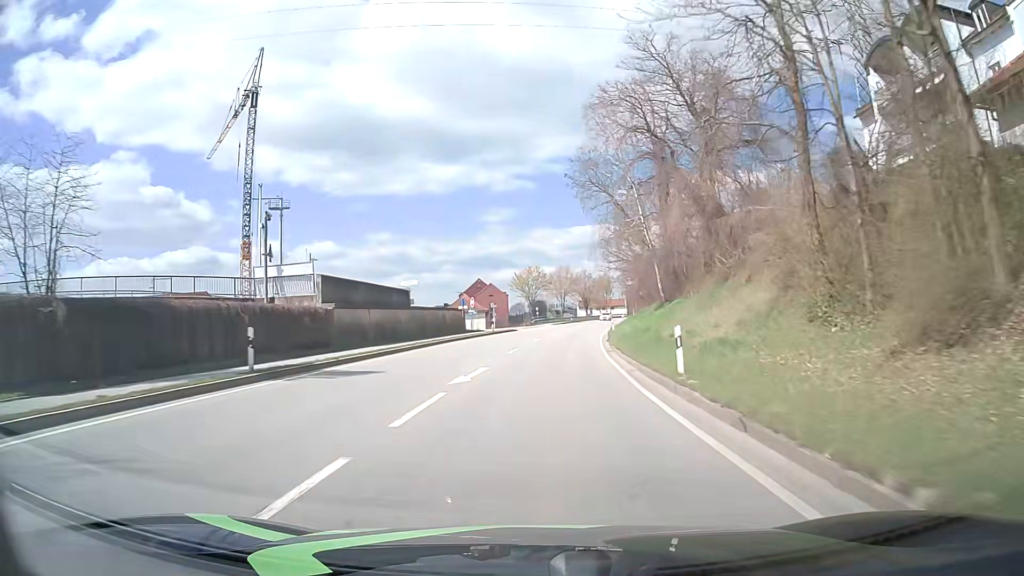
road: primary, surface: asphalt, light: Day
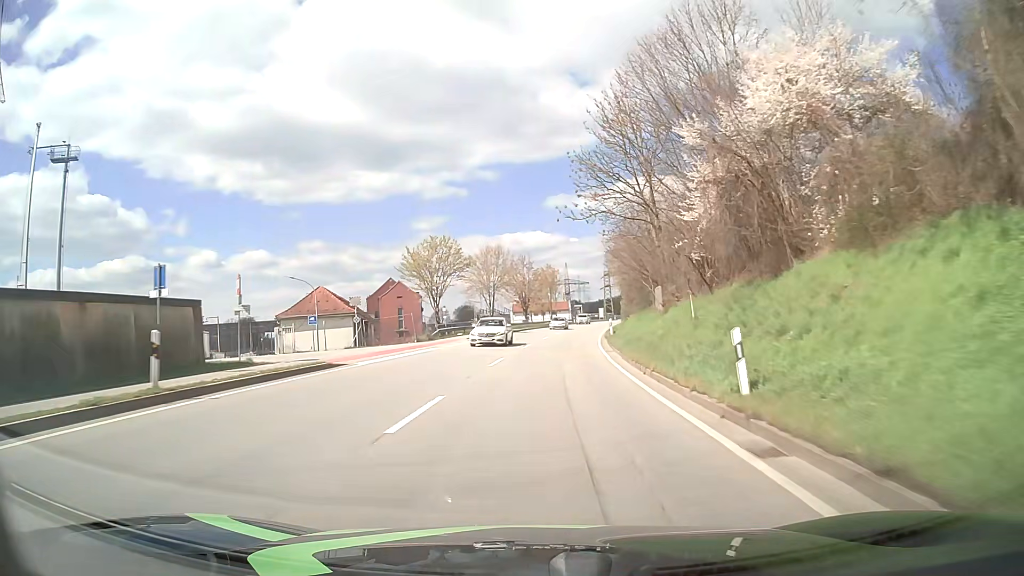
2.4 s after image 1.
(+2.1, +42.8) m; +5°
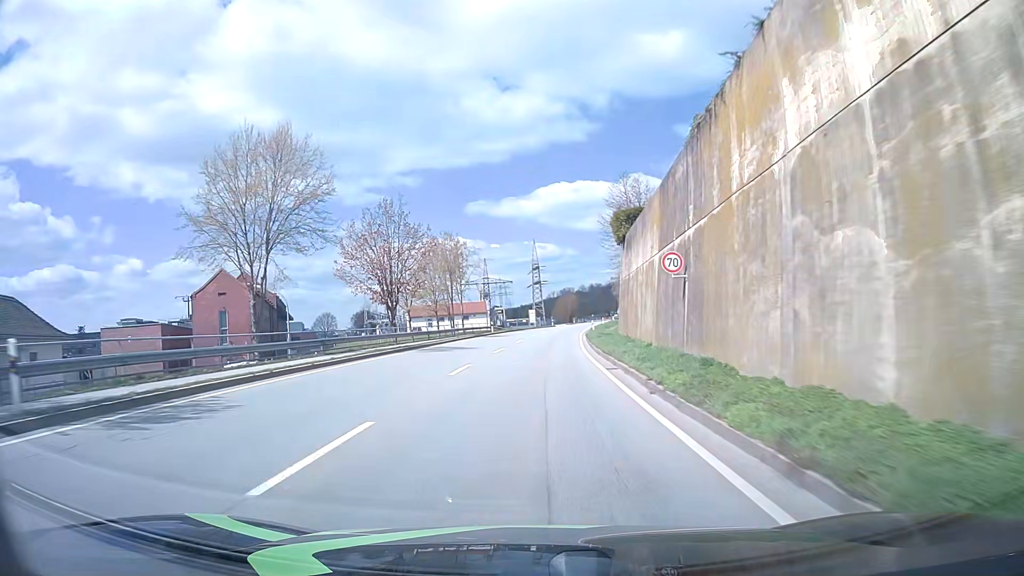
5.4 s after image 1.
(+3.8, +53.1) m; +7°
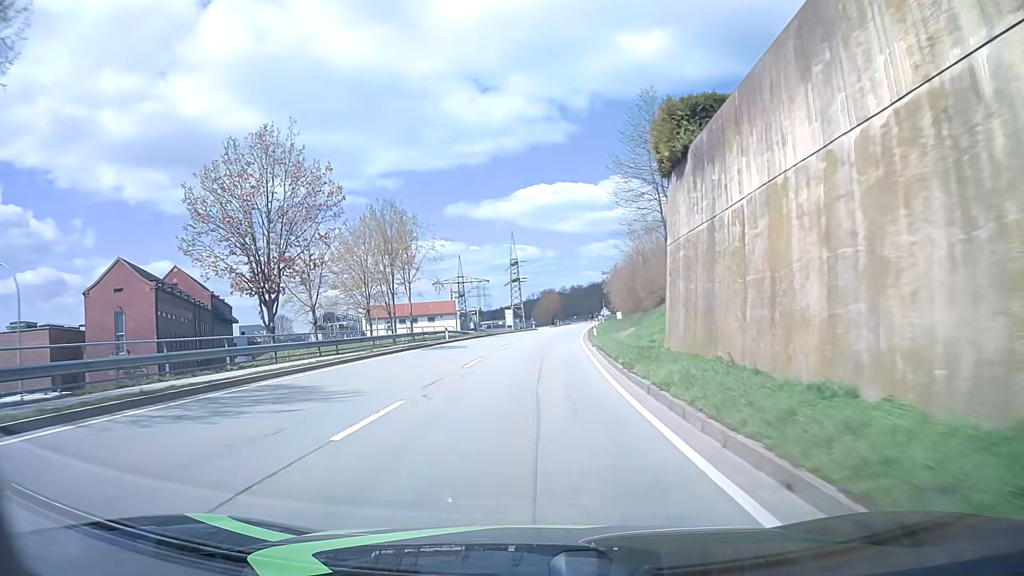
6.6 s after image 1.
(+0.4, +21.3) m; +3°
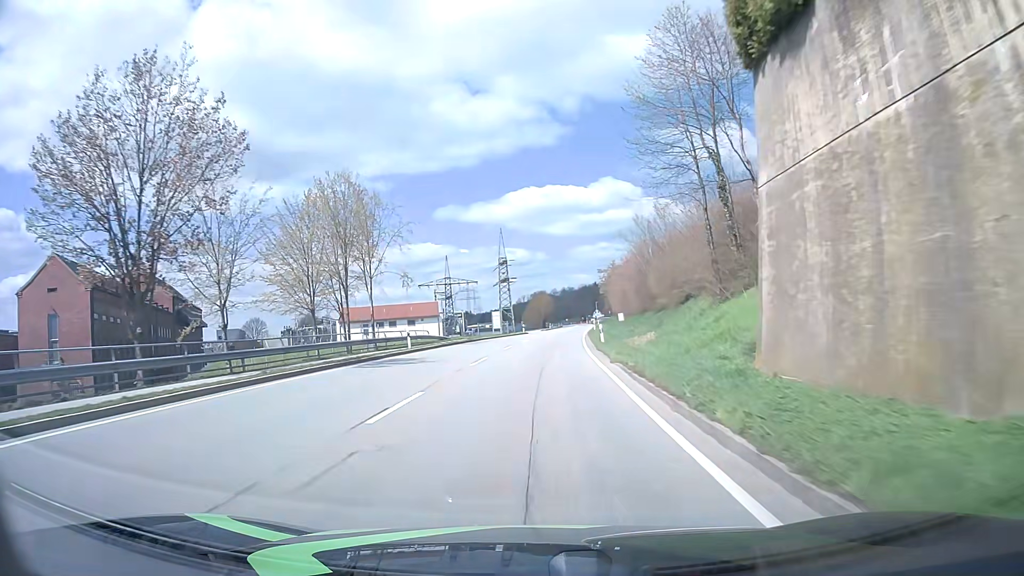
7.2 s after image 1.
(0.0, +10.7) m; 0°
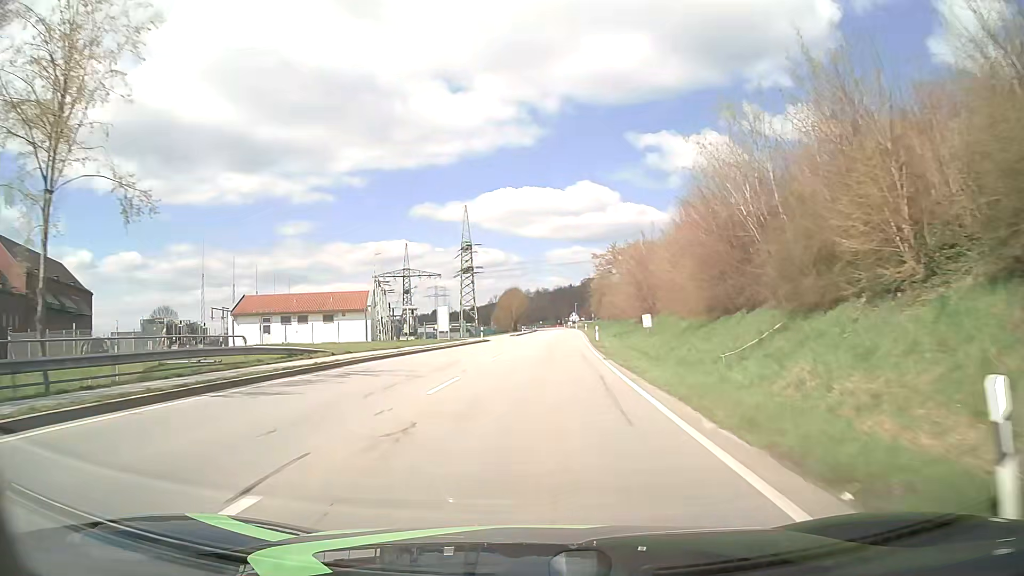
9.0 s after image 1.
(+0.6, +32.0) m; +2°
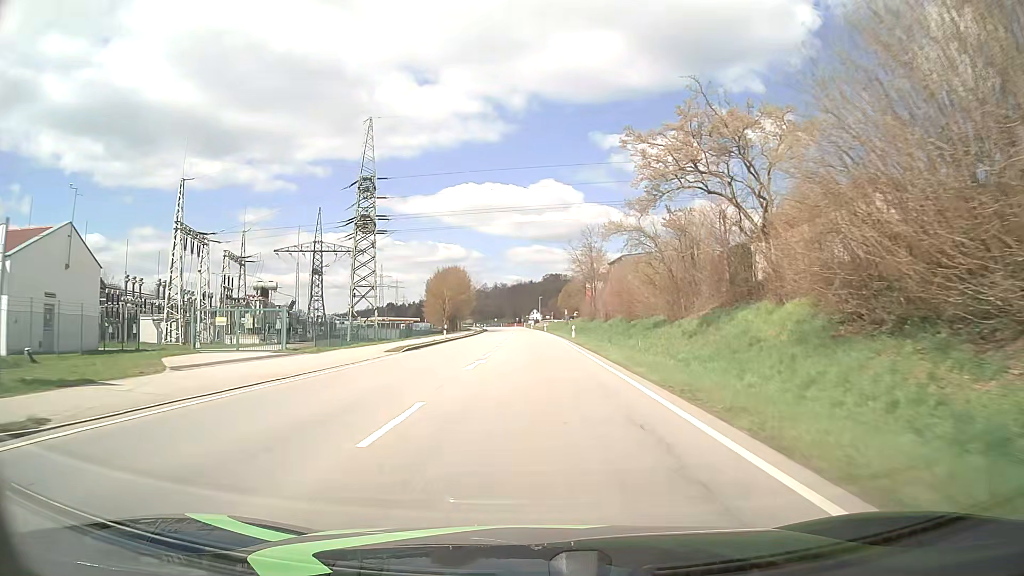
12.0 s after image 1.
(+1.8, +53.6) m; +4°
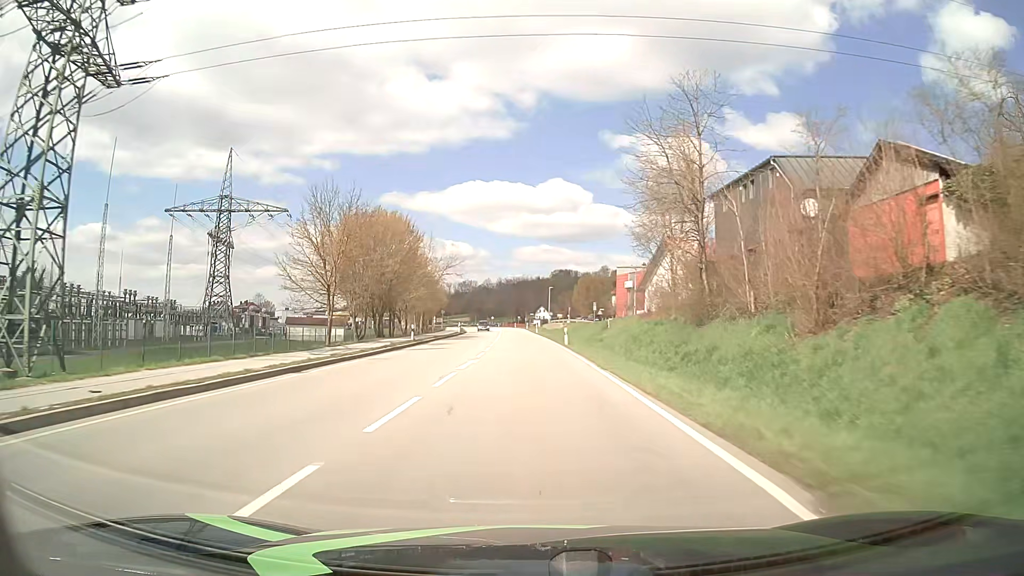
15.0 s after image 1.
(+0.1, +53.7) m; 0°
(0, +10) (0, +20) (0, +30) (-1, +40) (-1, +50) (-1, +60) (-1, +70) (-2, +80) (-2, +90) (-3, +100) m
